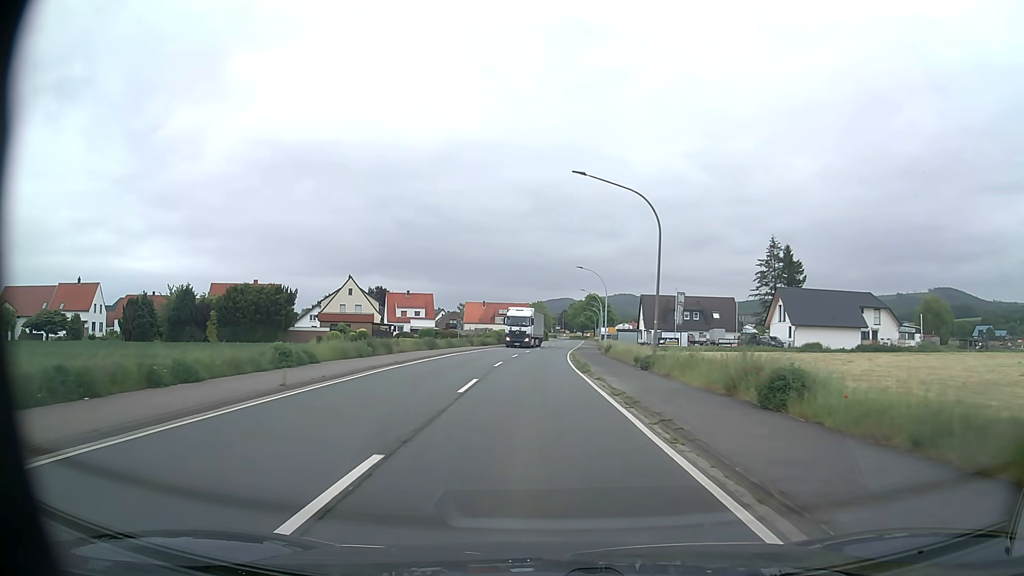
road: primary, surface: asphalt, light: Day
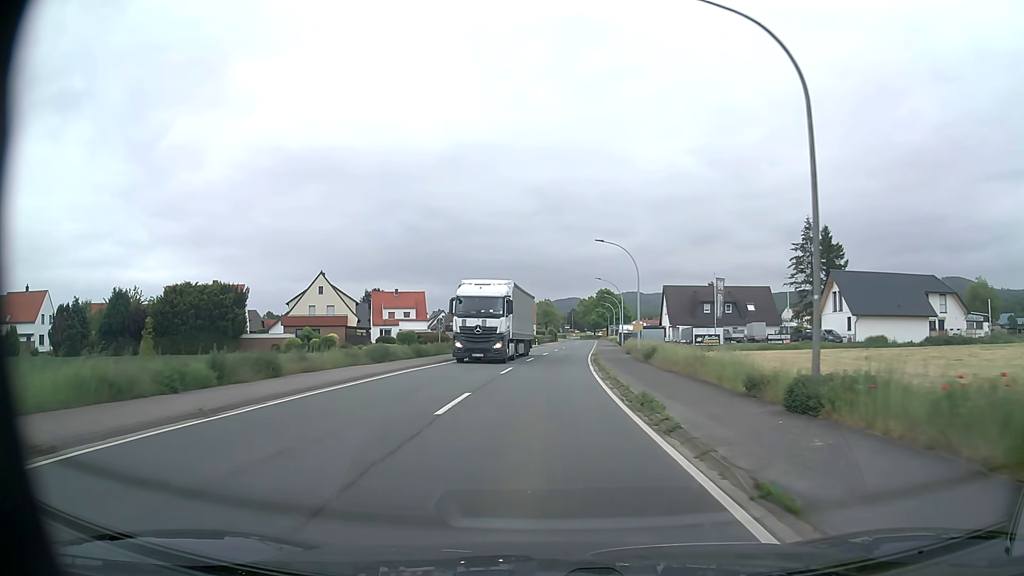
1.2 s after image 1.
(-0.1, +16.2) m; -1°
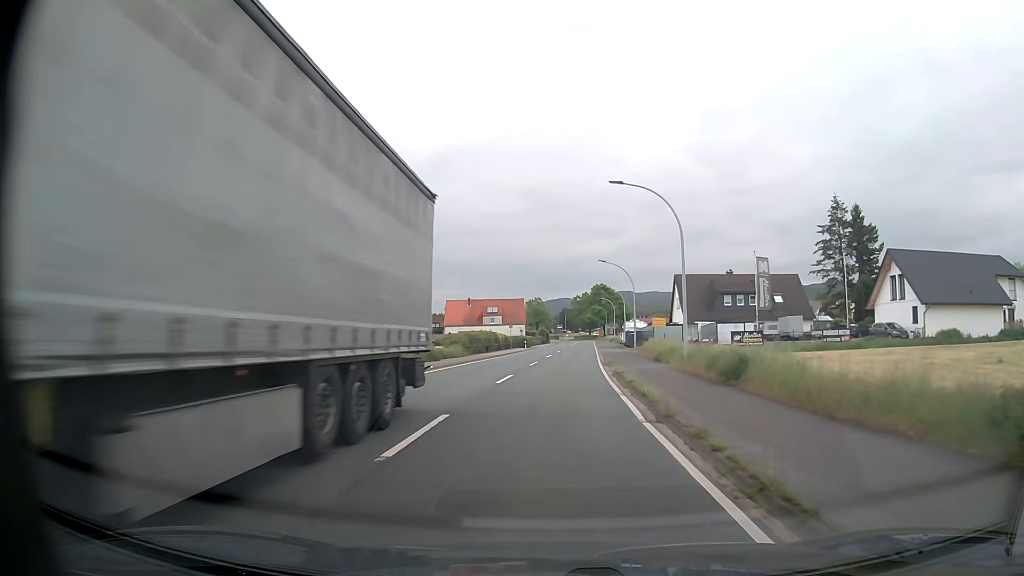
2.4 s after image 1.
(+0.1, +16.2) m; +1°
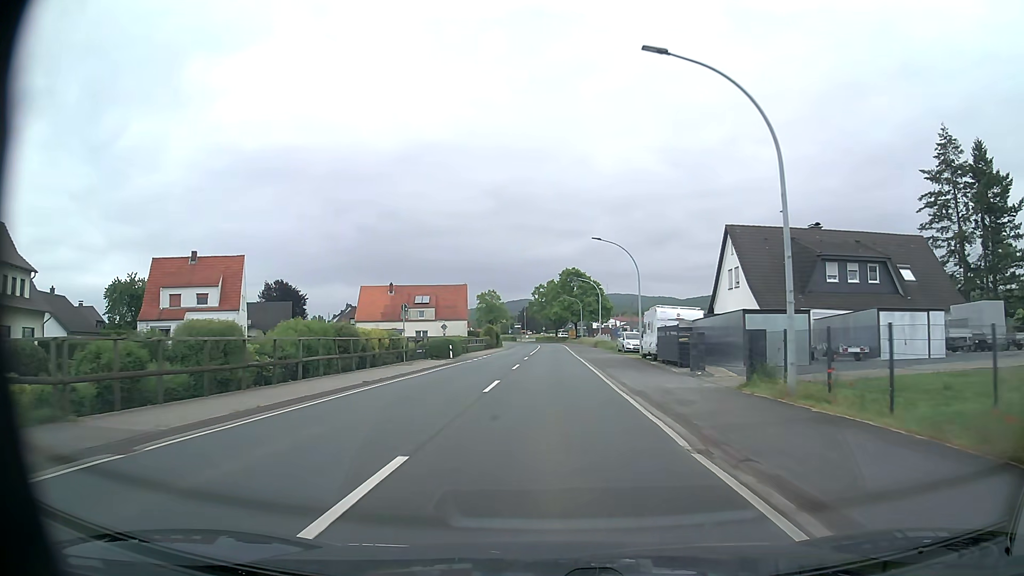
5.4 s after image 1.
(+1.3, +40.6) m; +3°
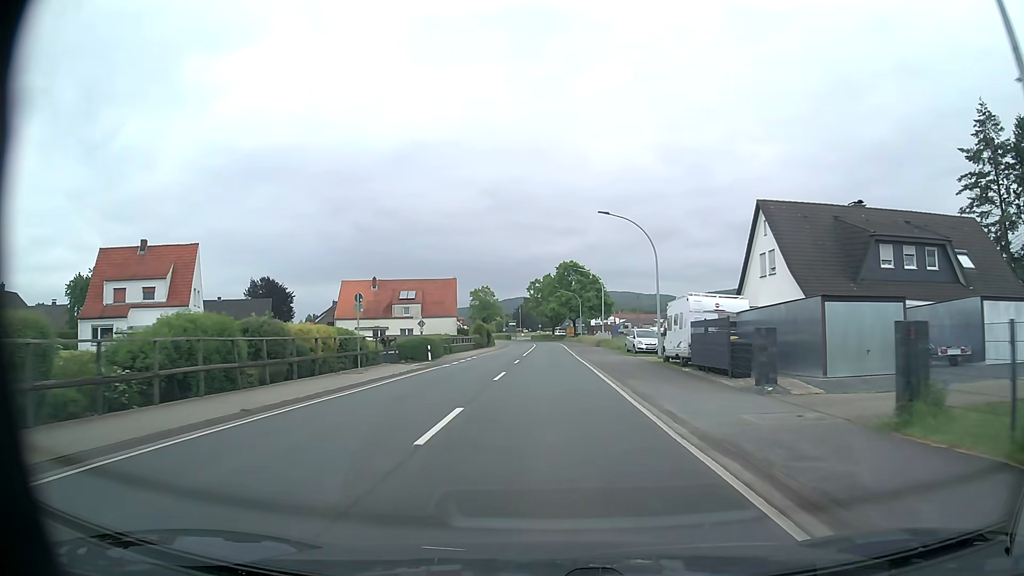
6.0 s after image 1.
(0.0, +8.1) m; 0°
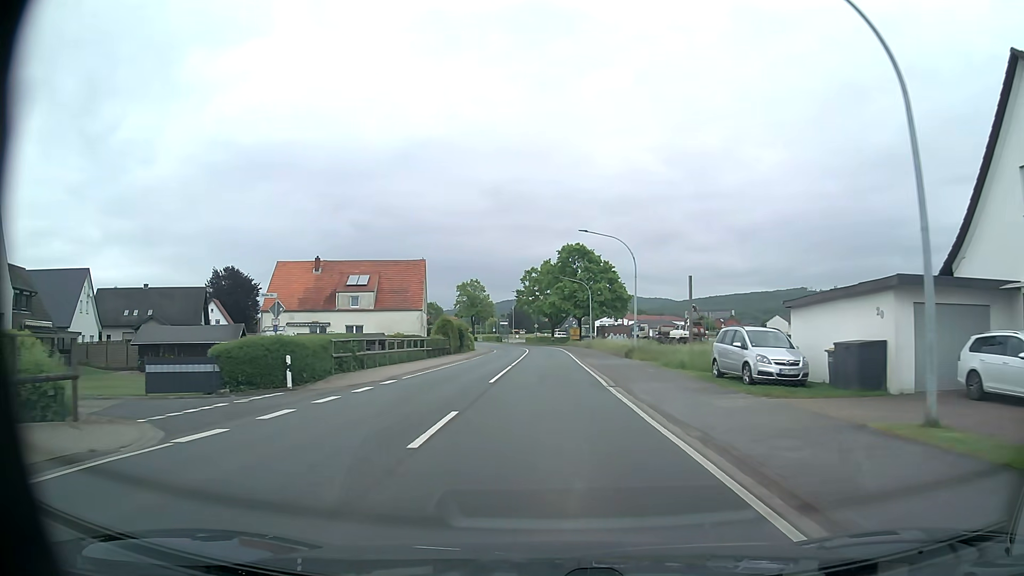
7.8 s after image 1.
(-0.1, +24.4) m; 0°
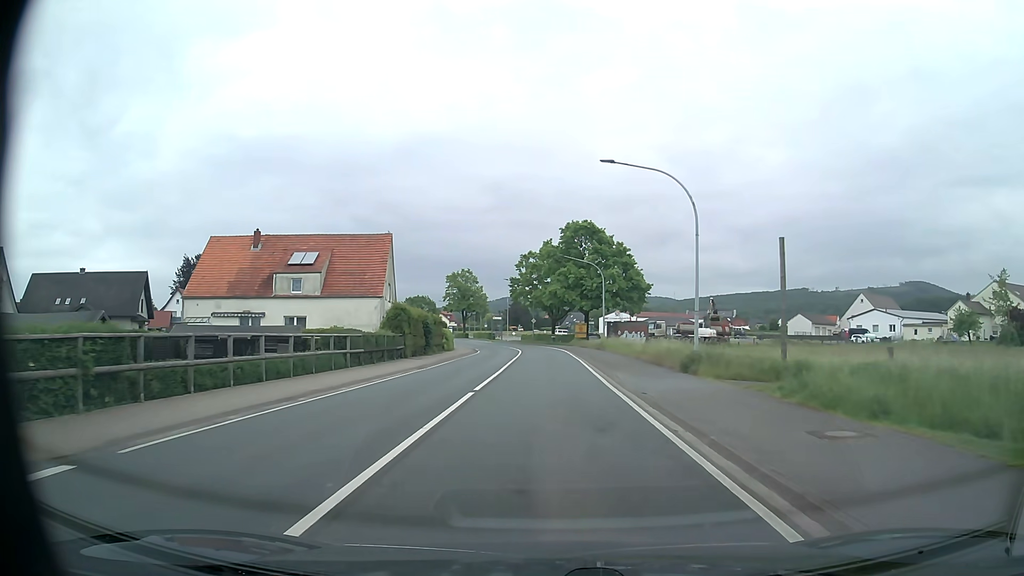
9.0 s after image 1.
(0.0, +16.2) m; 0°
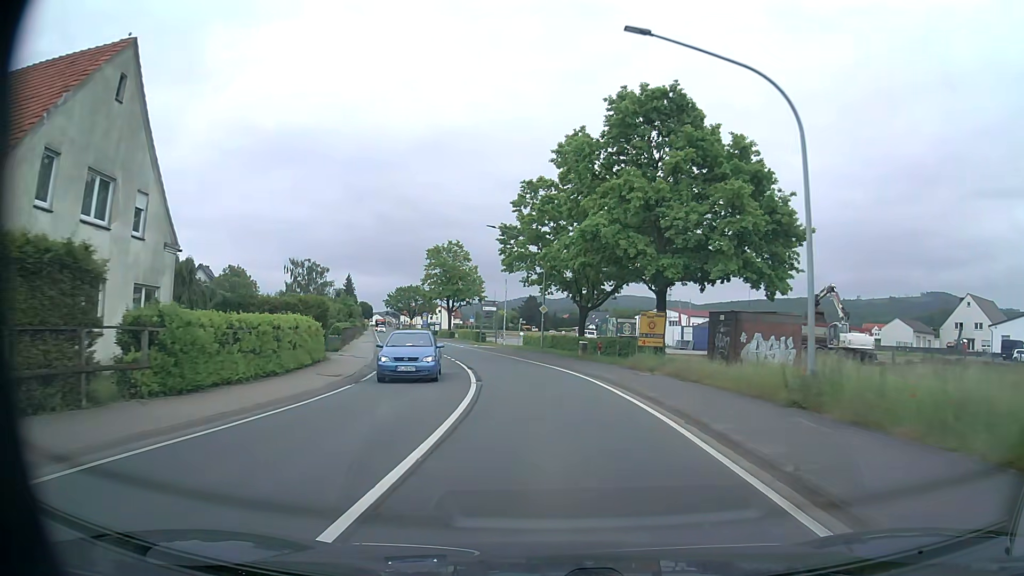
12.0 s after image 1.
(-0.3, +40.5) m; -1°
(0, +10) (-1, +20) (-2, +30) (-4, +40) (-7, +49) (-9, +59) (-12, +69) (-14, +78) (-17, +88) (-20, +98) m
